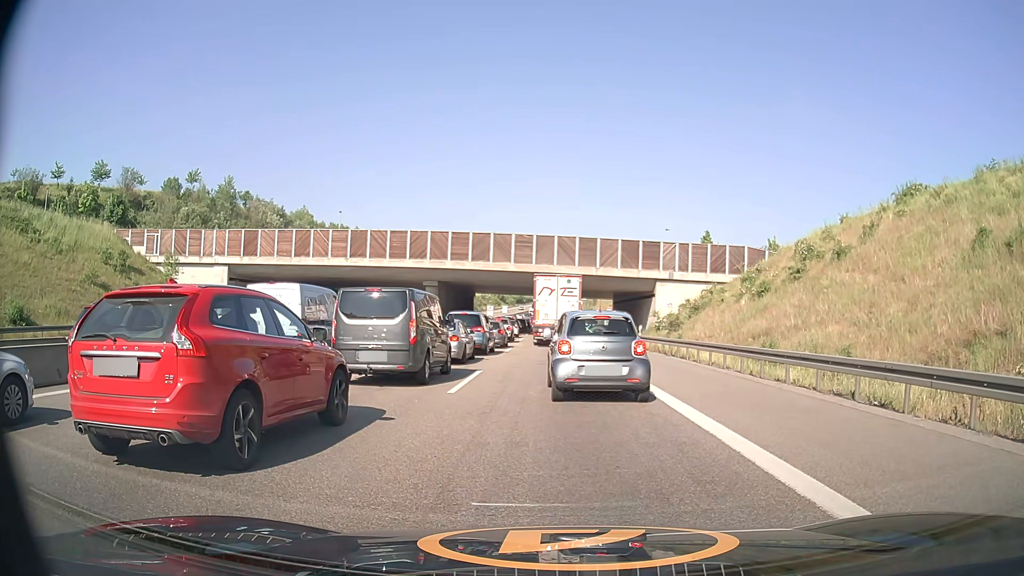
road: motorway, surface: asphalt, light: Day
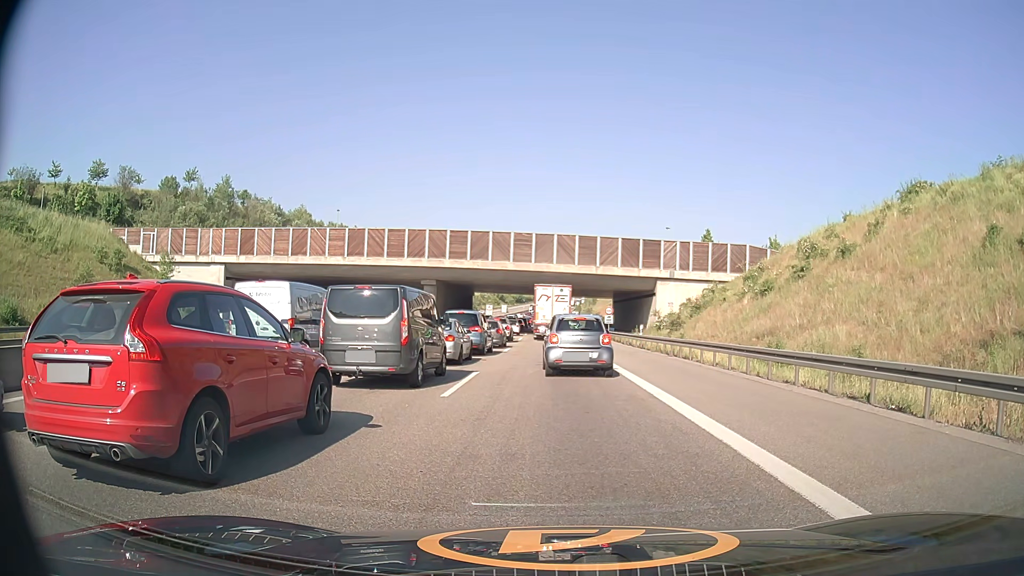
(0.0, +0.7) m; 0°
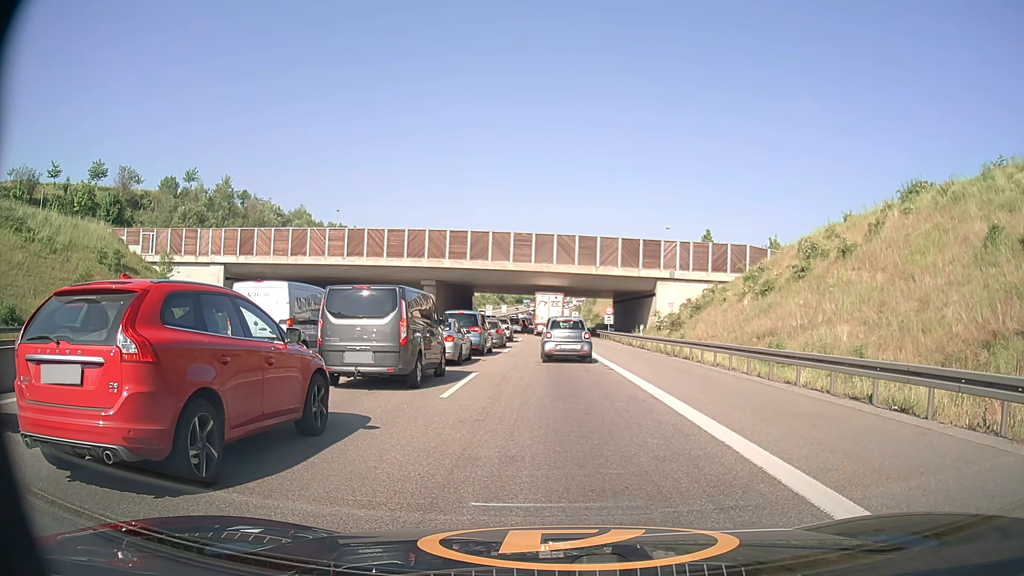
(0.0, +0.1) m; 0°
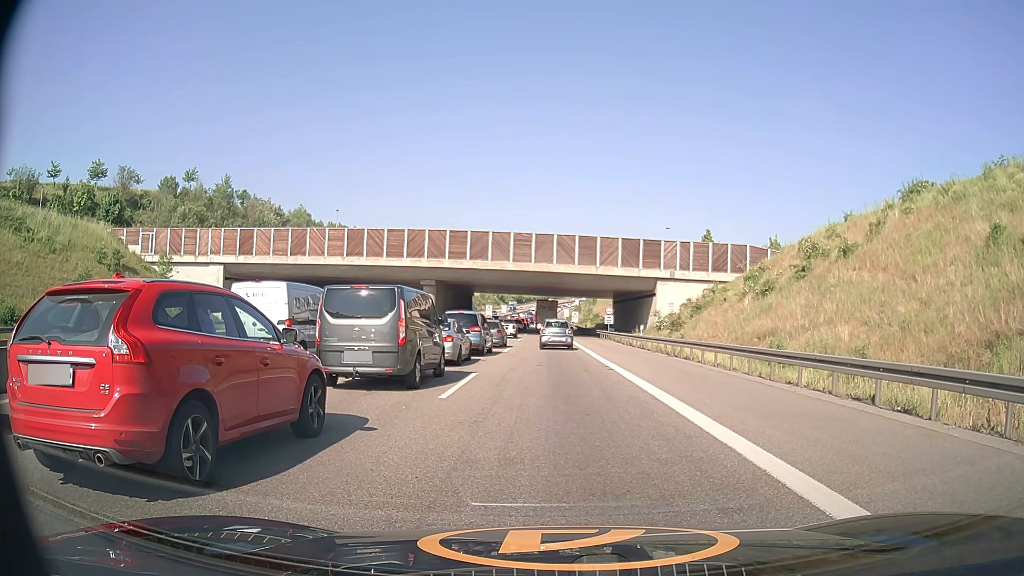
(0.0, +0.2) m; 0°
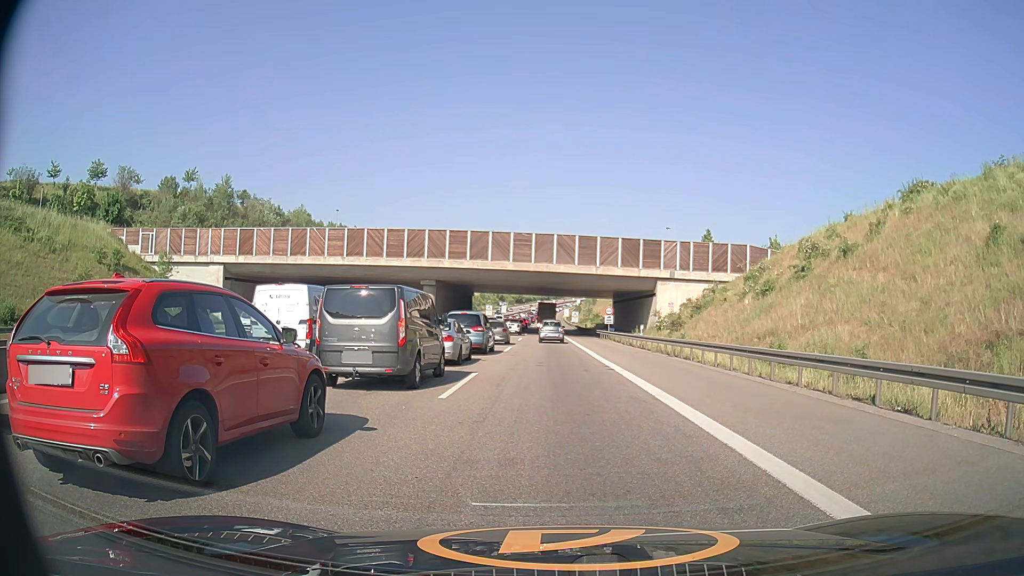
(0.0, 0.0) m; 0°
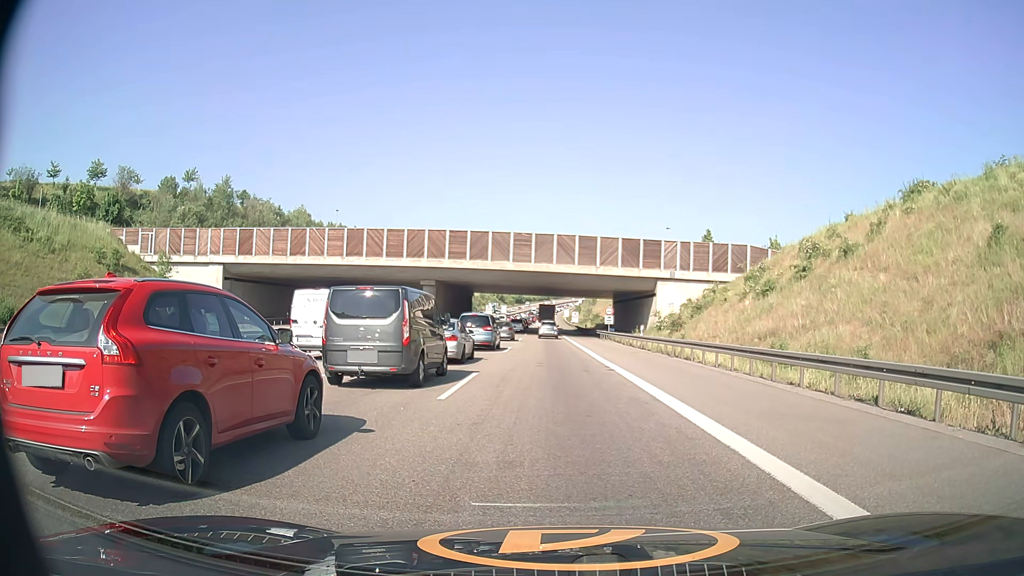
(0.0, +0.1) m; 0°
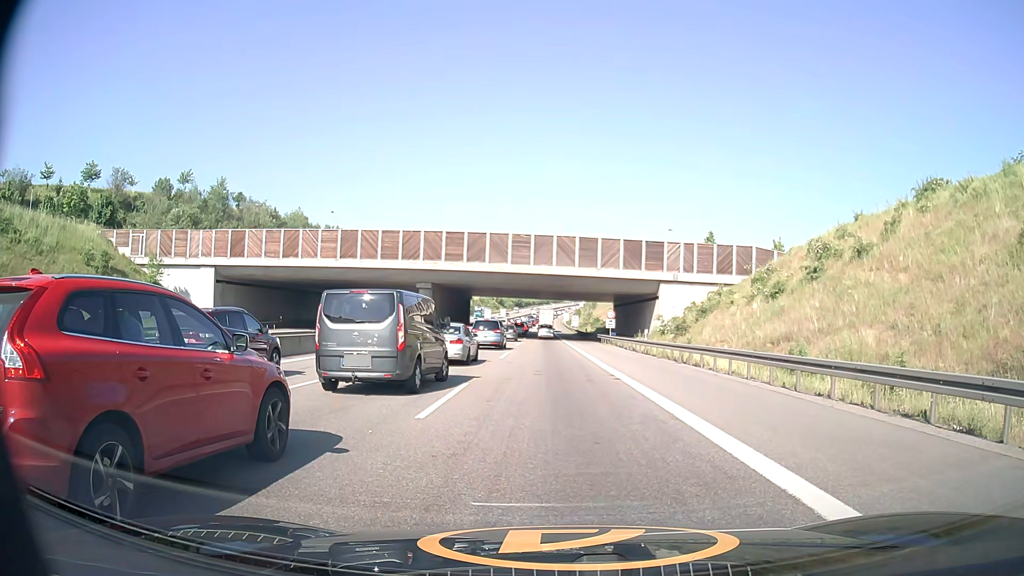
(0.0, +2.0) m; 0°
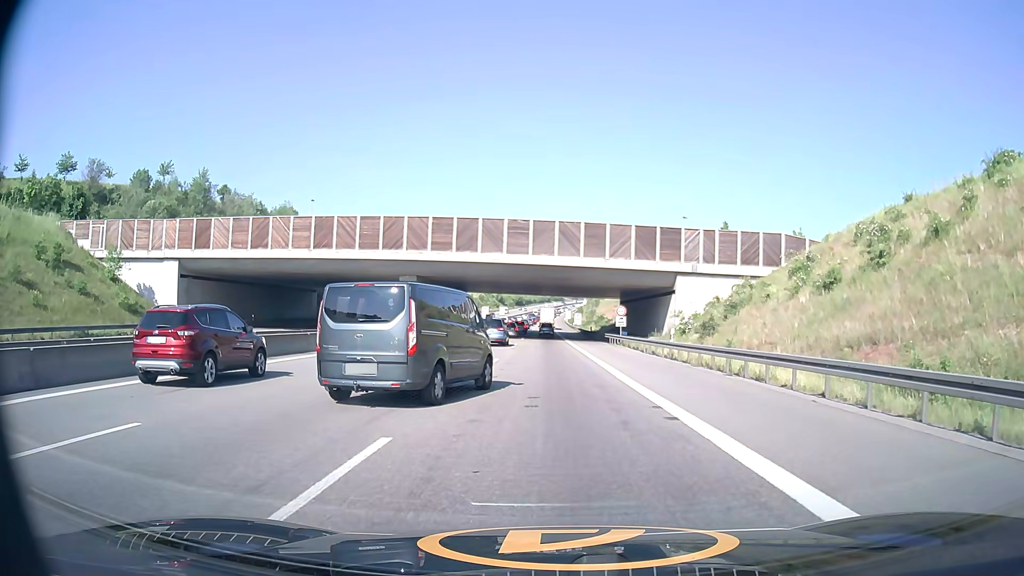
(-0.1, +8.1) m; 0°
(0, +10) (0, +20) (0, +30) (-1, +40) (-1, +50) (-1, +60) (-1, +70) (-1, +80) (0, +90) (0, +100) m
